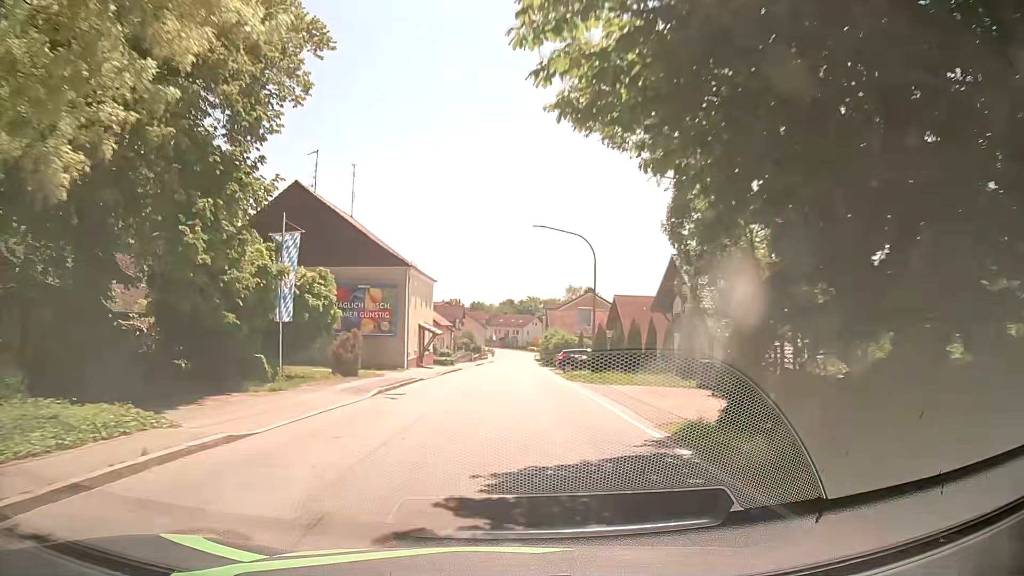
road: secondary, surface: asphalt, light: Day
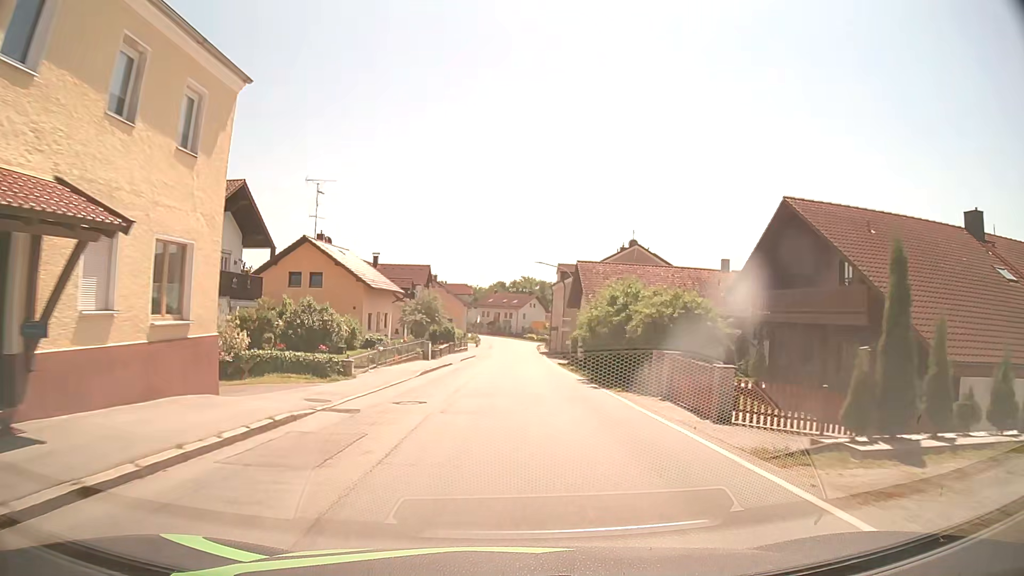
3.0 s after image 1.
(0.0, +39.9) m; +1°
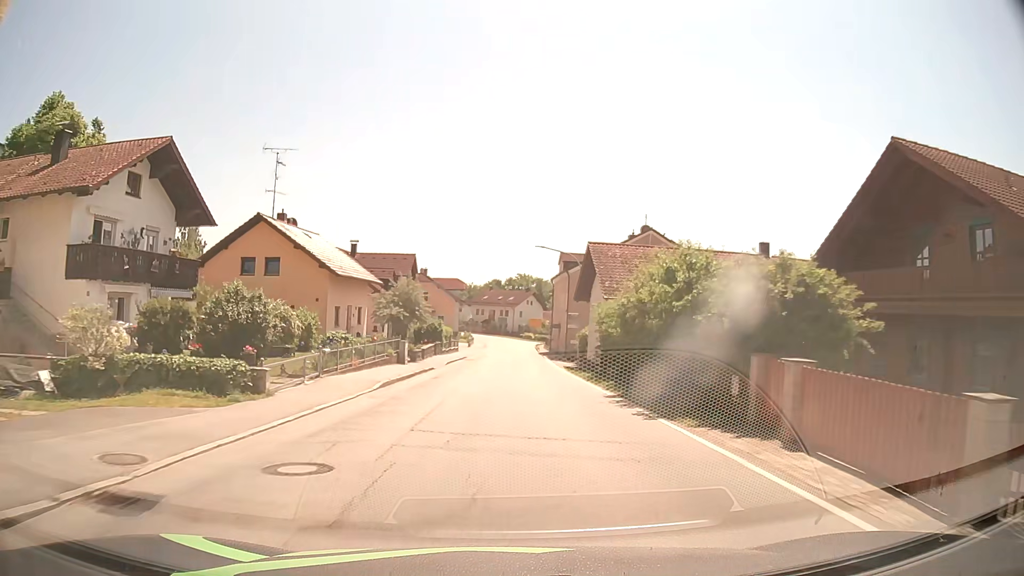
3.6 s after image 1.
(0.0, +7.9) m; 0°
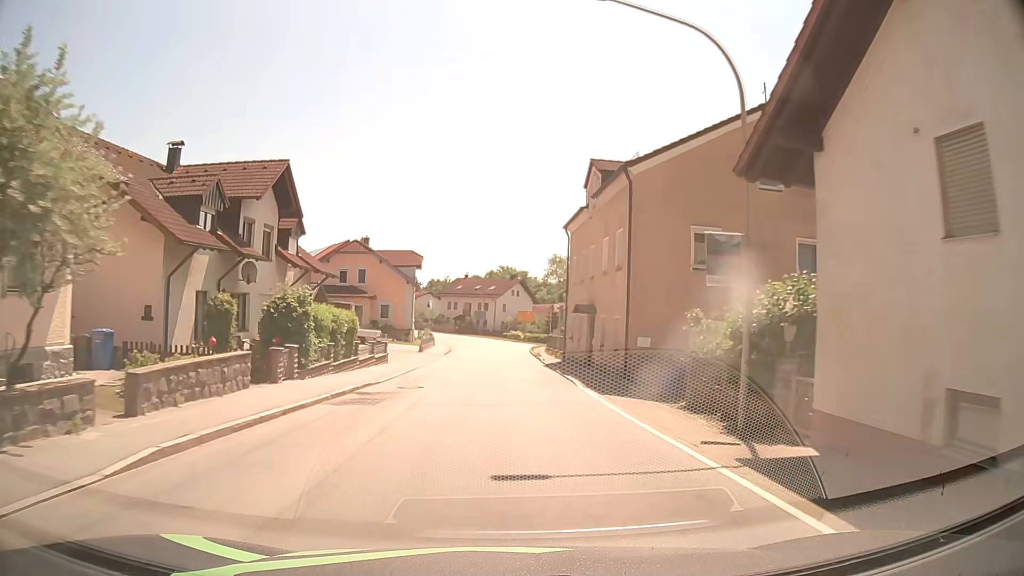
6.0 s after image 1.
(+0.6, +31.4) m; +2°
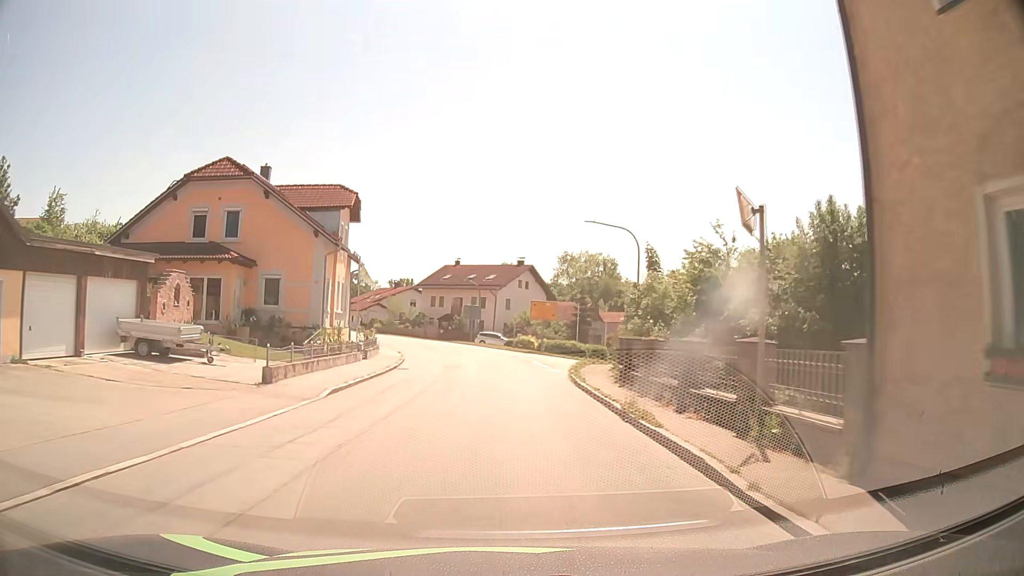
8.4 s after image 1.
(0.0, +30.7) m; -1°
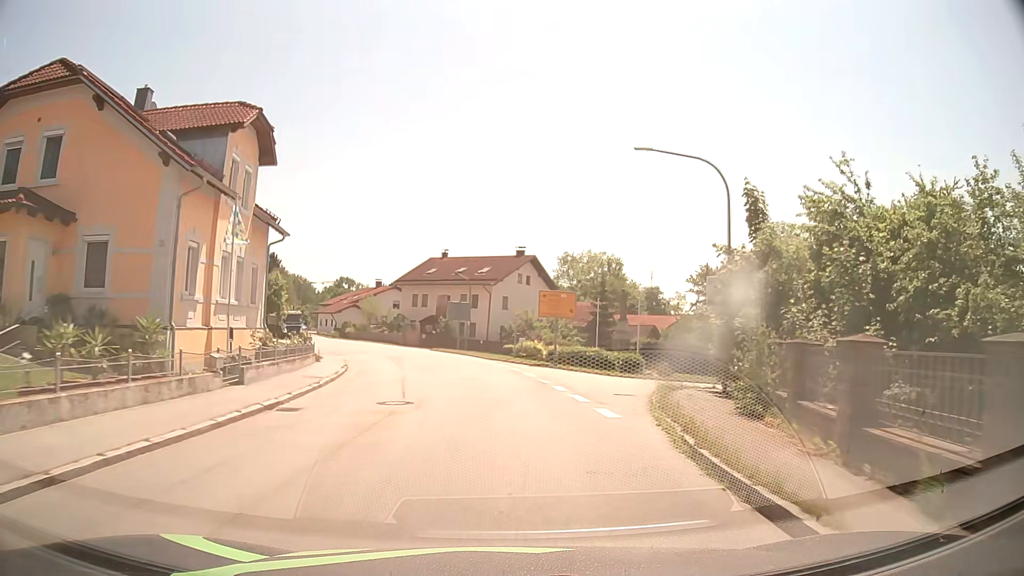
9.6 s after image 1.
(+0.1, +14.3) m; 0°
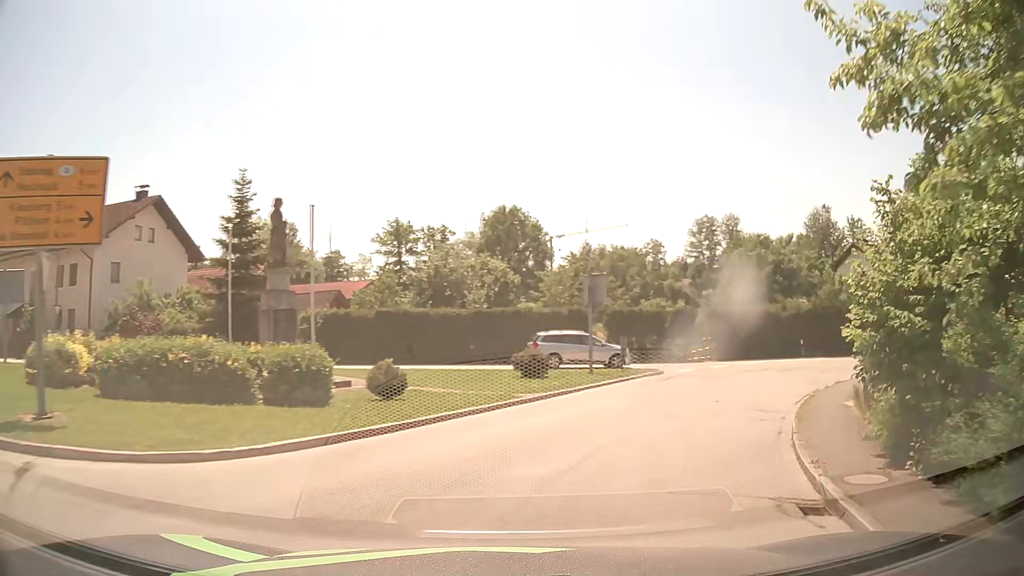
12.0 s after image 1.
(+4.0, +23.2) m; +27°
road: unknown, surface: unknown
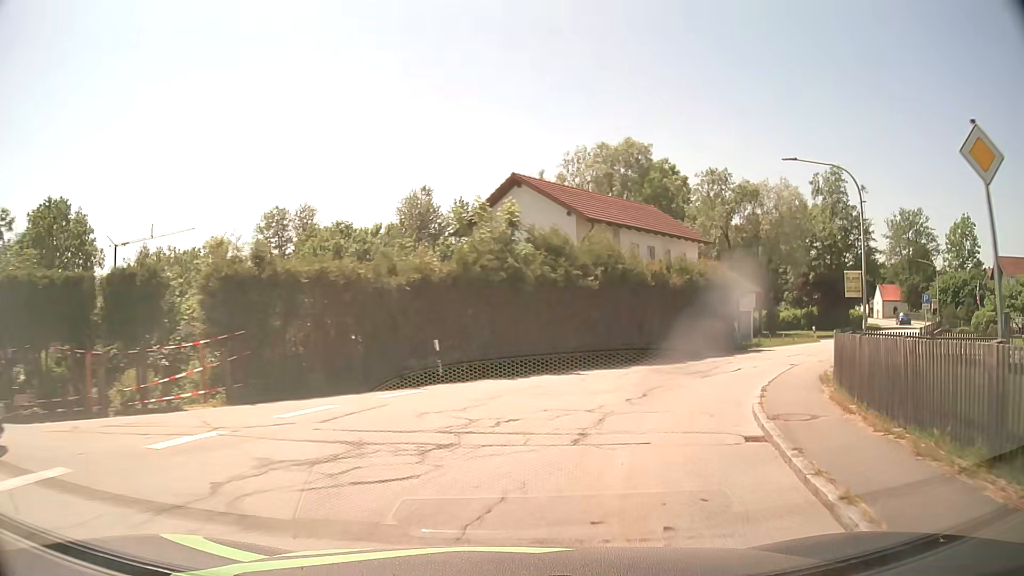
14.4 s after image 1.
(+7.1, +20.8) m; +35°
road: residential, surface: asphalt
(+1, +10) (+5, +19) (+11, +27) (+18, +34) (+25, +42) (+32, +49) (+39, +56) (+45, +64) (+50, +72) (+54, +82) m
